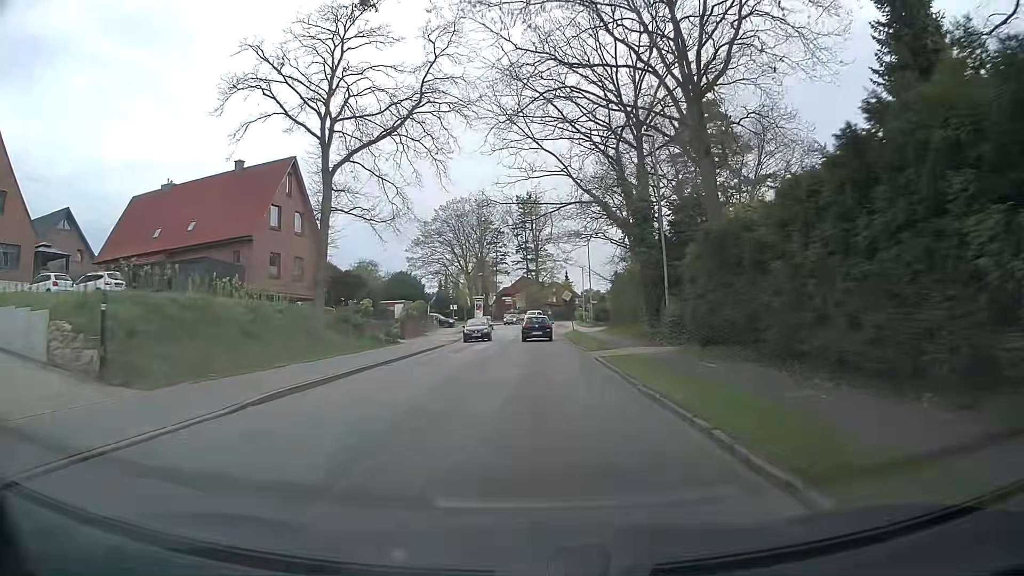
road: tertiary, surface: asphalt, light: Day
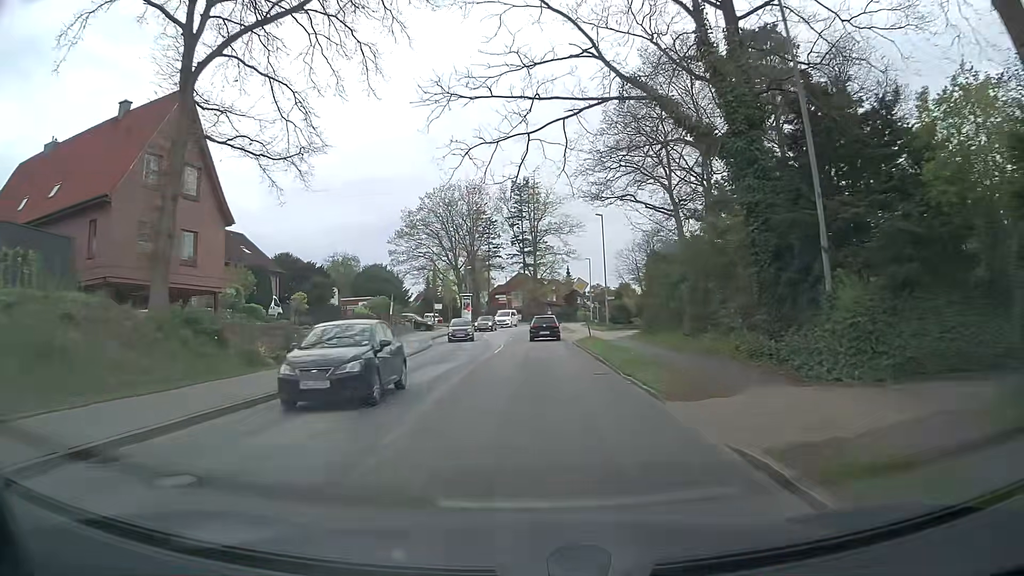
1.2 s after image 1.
(0.0, +15.7) m; 0°
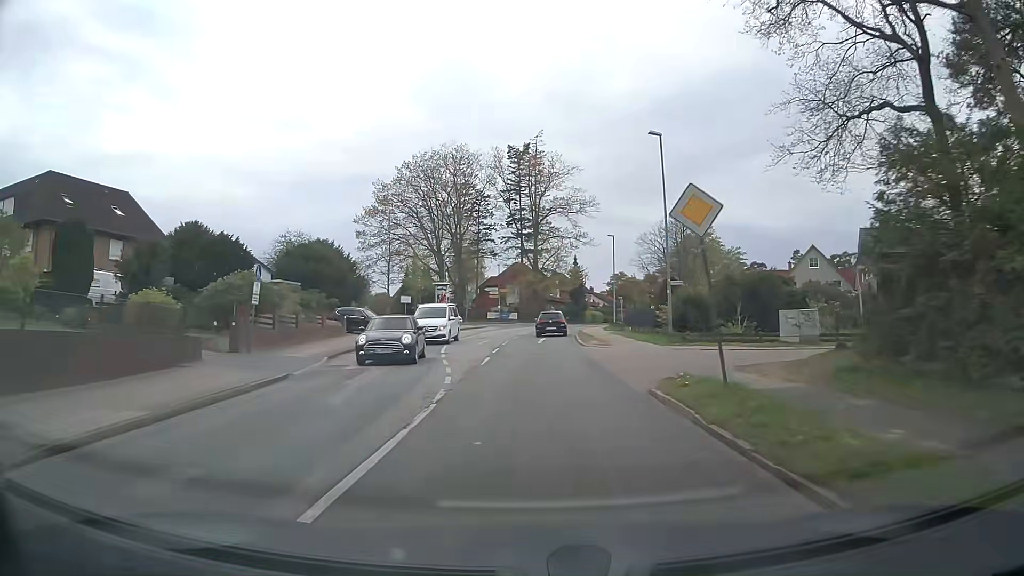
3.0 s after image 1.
(+0.3, +23.5) m; +1°
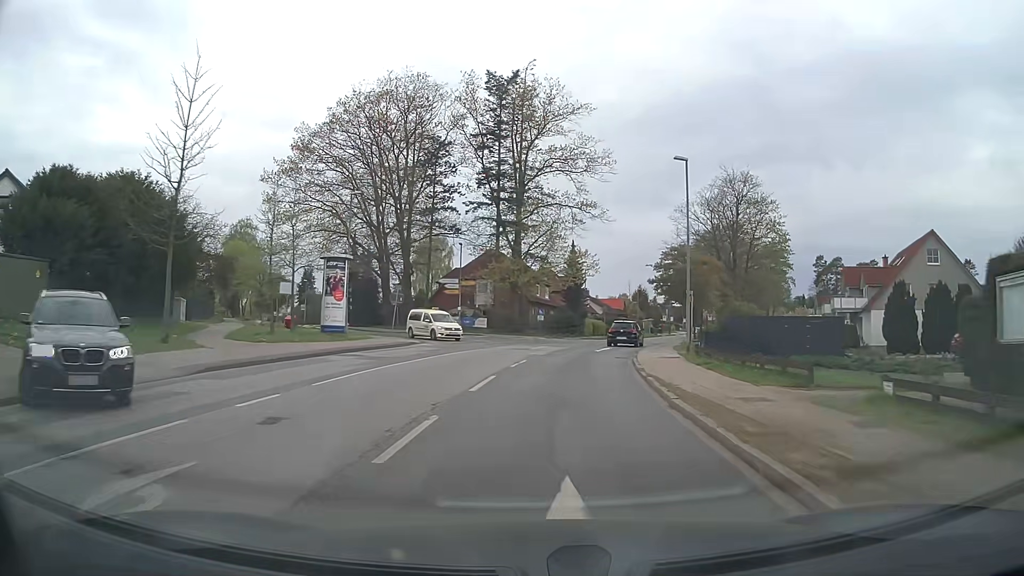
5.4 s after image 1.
(+0.3, +31.1) m; +1°
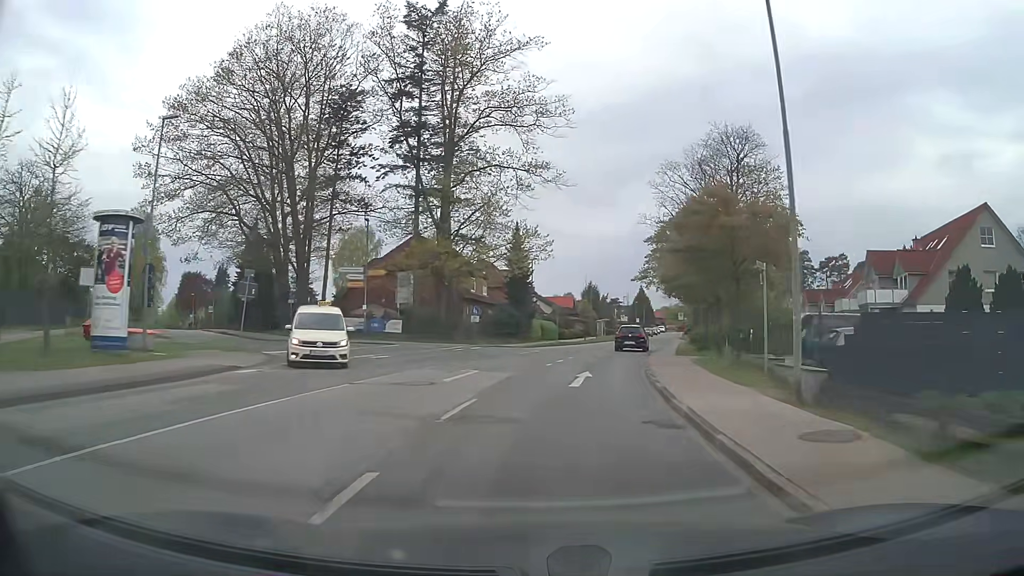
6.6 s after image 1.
(+0.7, +15.2) m; +5°
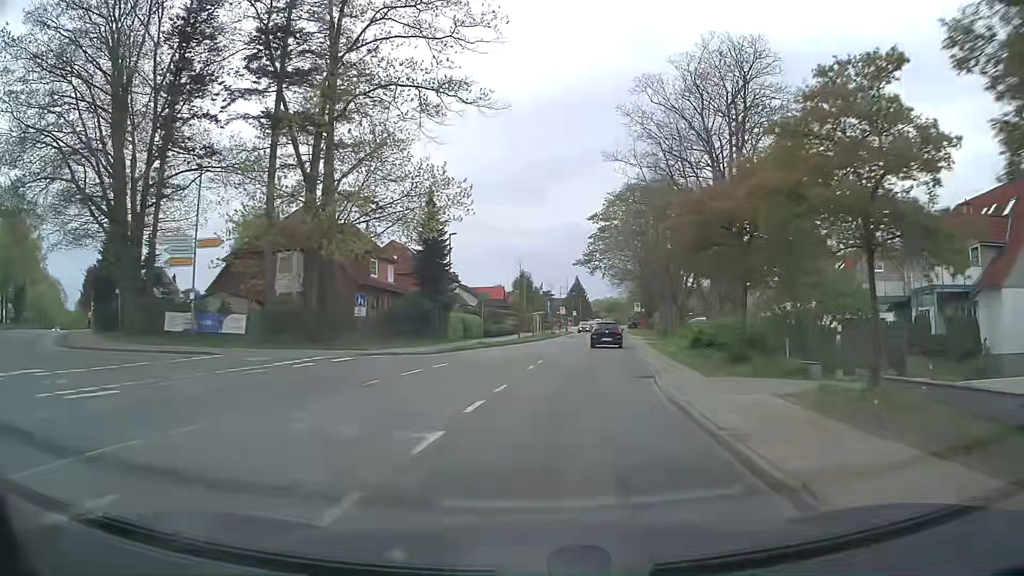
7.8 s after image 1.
(+0.8, +15.0) m; +6°
(0, +10) (+1, +20) (+3, +30) (+4, +40) (+6, +50) (+7, +60) (+8, +69) (+10, +79) (+11, +89) (+12, +99) m
